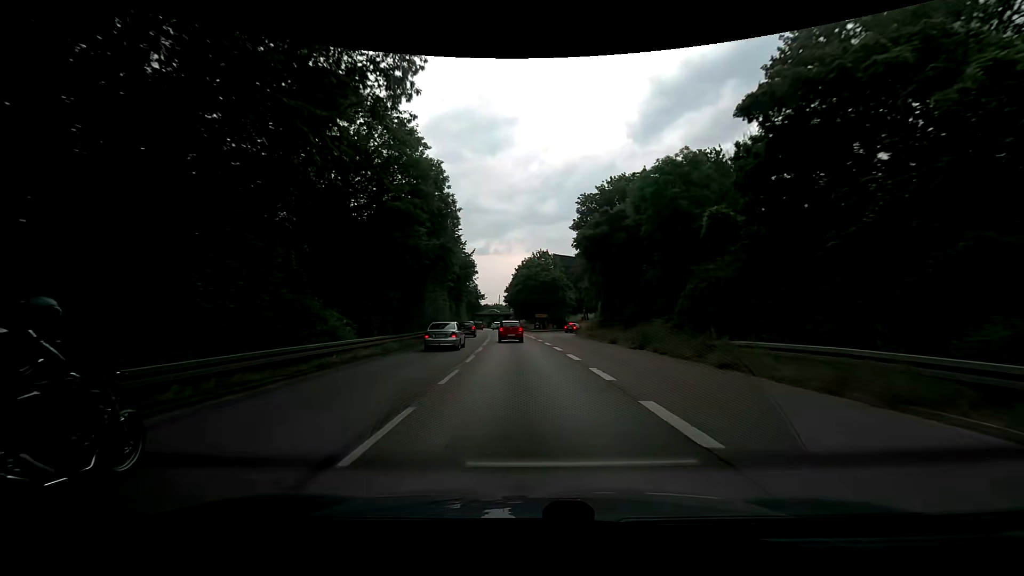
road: trunk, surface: asphalt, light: Day
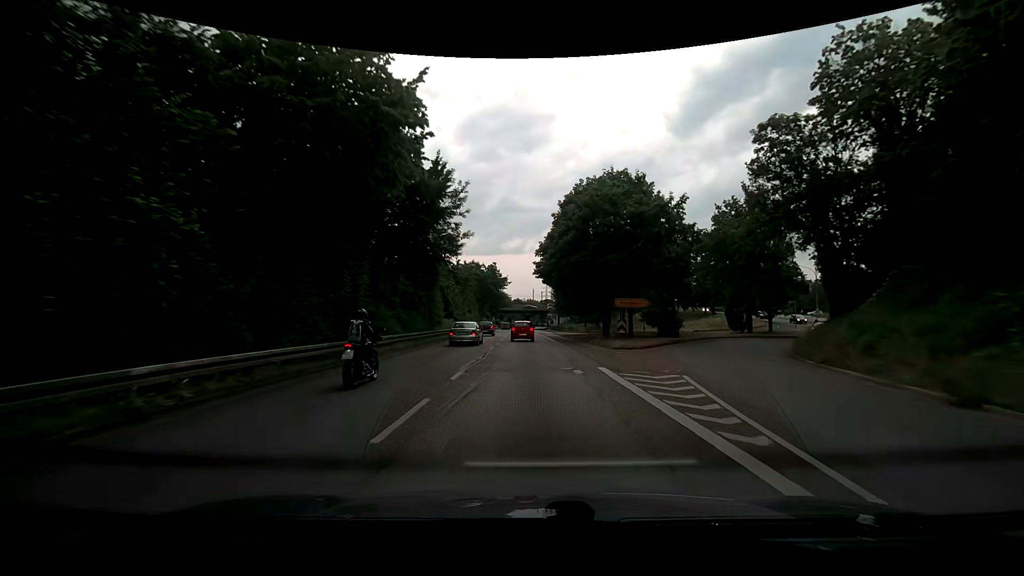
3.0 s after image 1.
(-1.6, +47.3) m; -4°
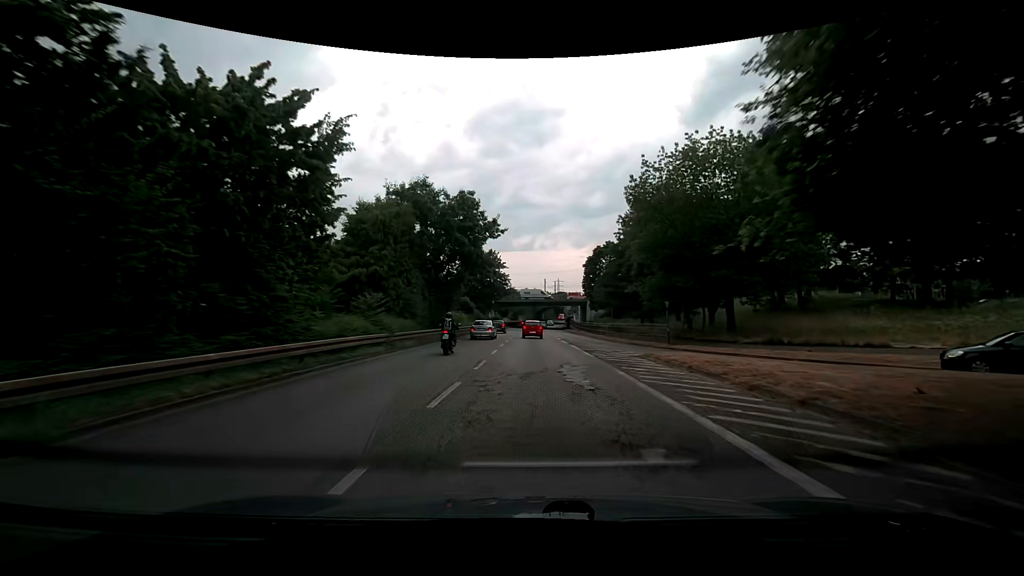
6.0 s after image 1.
(-0.3, +46.1) m; 0°
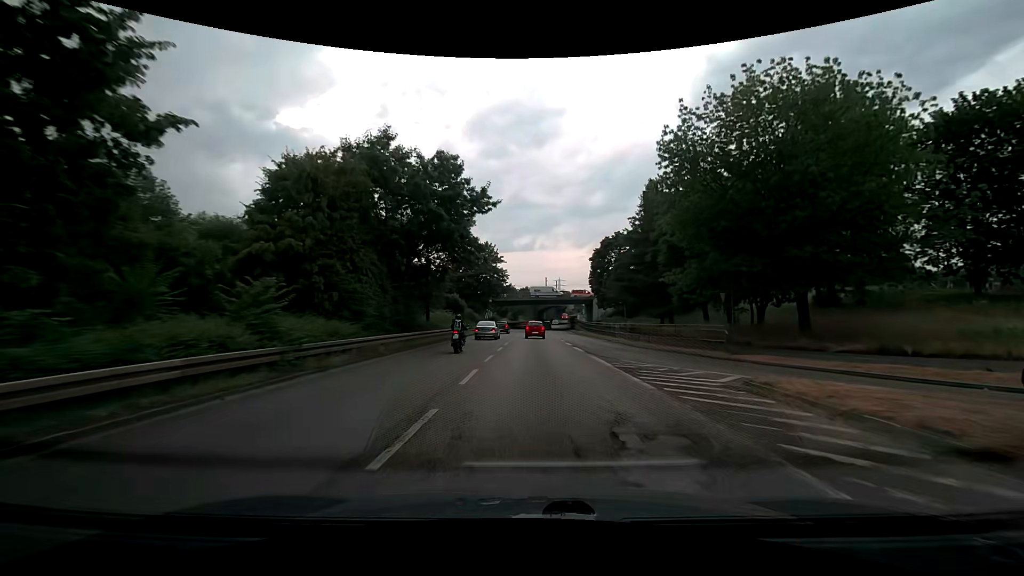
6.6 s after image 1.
(-0.1, +9.1) m; 0°
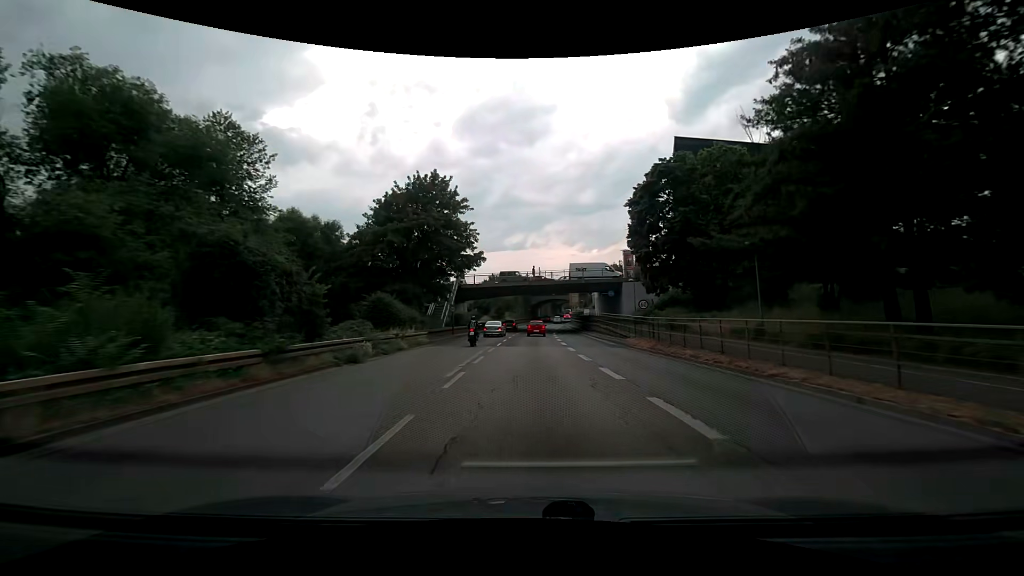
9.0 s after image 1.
(+0.1, +36.6) m; 0°
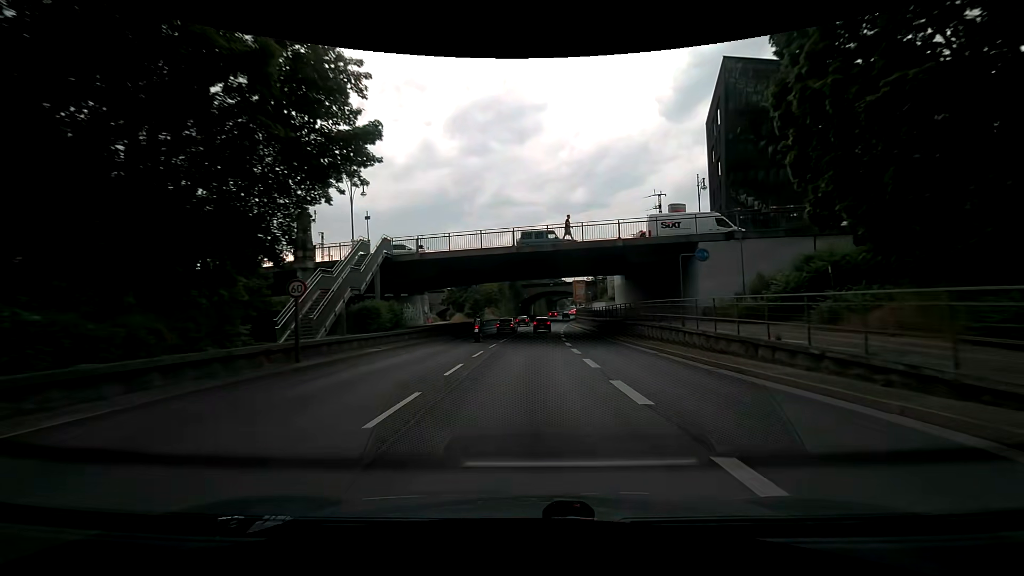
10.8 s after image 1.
(+0.4, +28.0) m; +2°
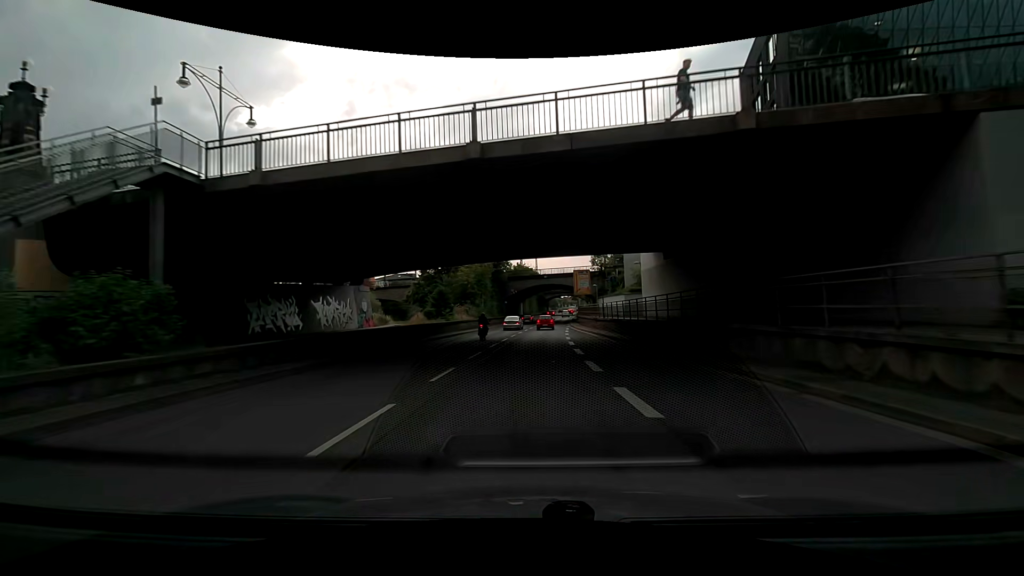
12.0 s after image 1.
(0.0, +19.2) m; +1°
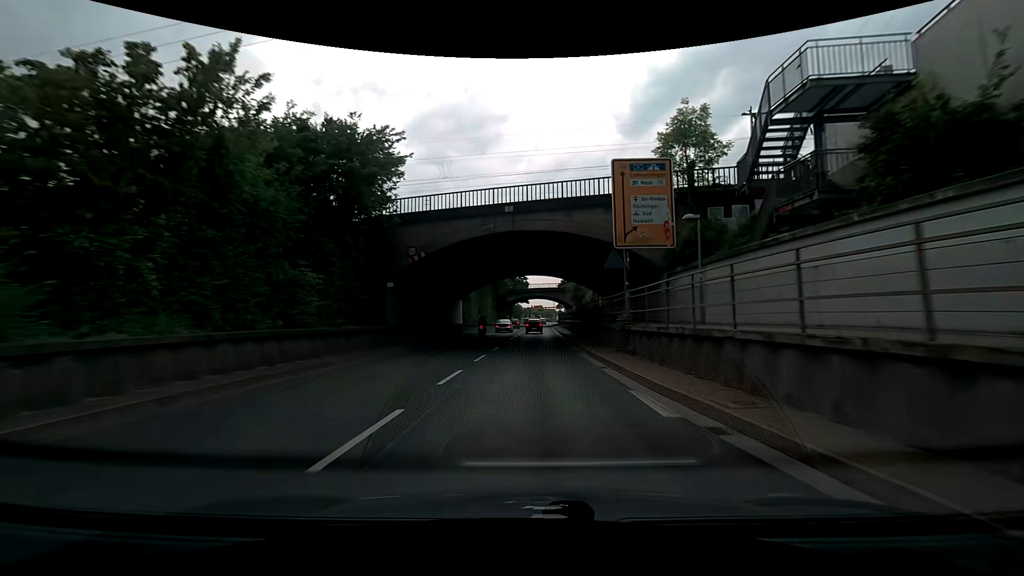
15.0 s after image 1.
(+0.3, +48.4) m; +3°
(0, +10) (0, +20) (+1, +30) (+1, +40) (+1, +50) (+1, +60) (+1, +70) (+1, +80) (+2, +90) (+2, +100) m
